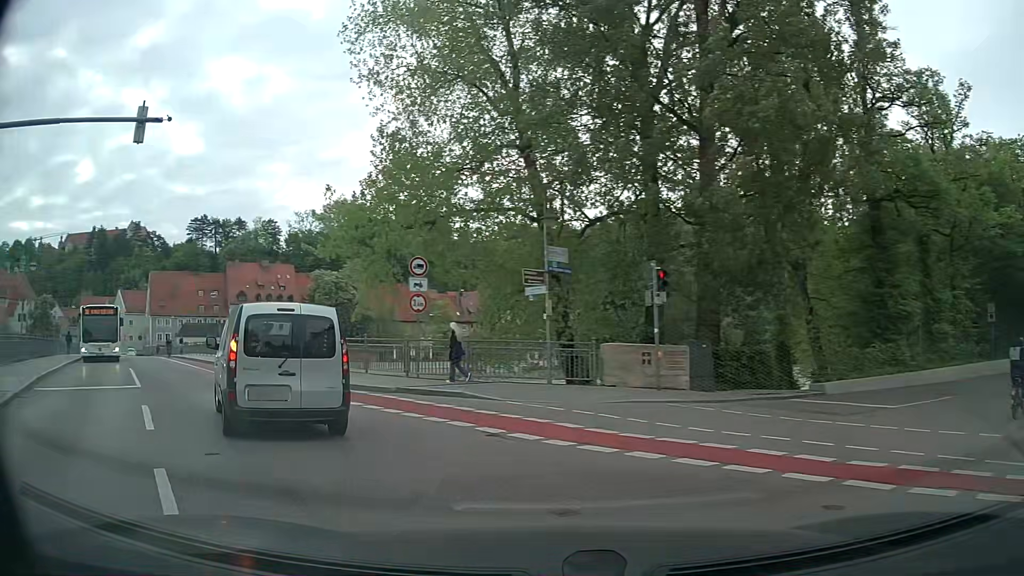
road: residential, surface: asphalt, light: Day
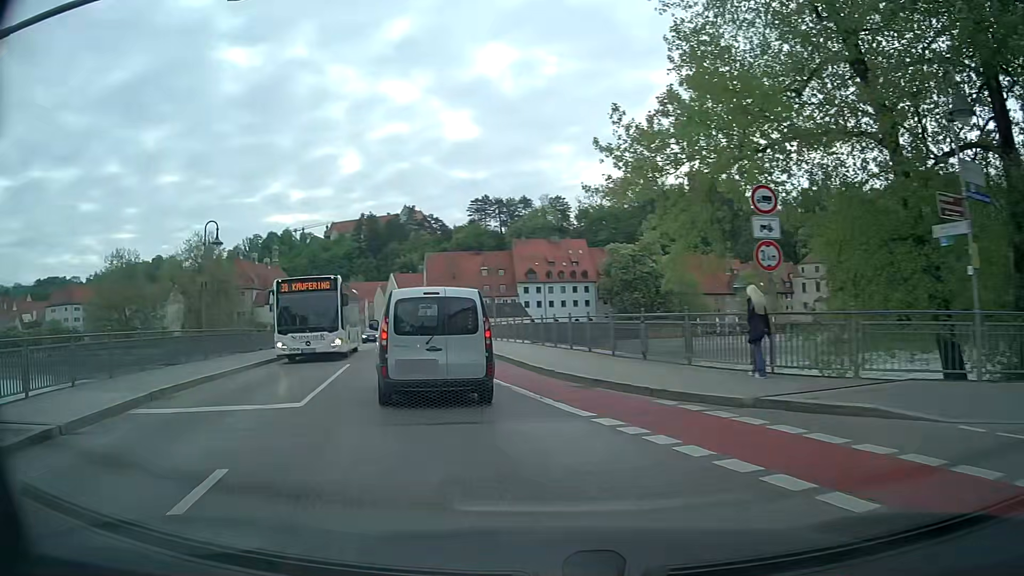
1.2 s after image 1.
(-1.5, +7.3) m; -24°
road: secondary
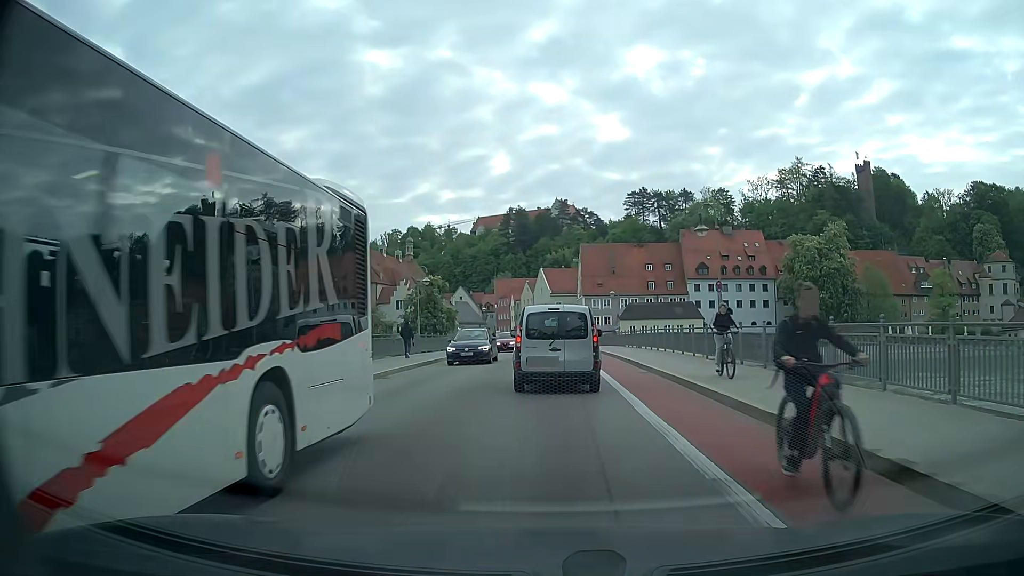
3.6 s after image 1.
(-3.9, +18.8) m; -15°
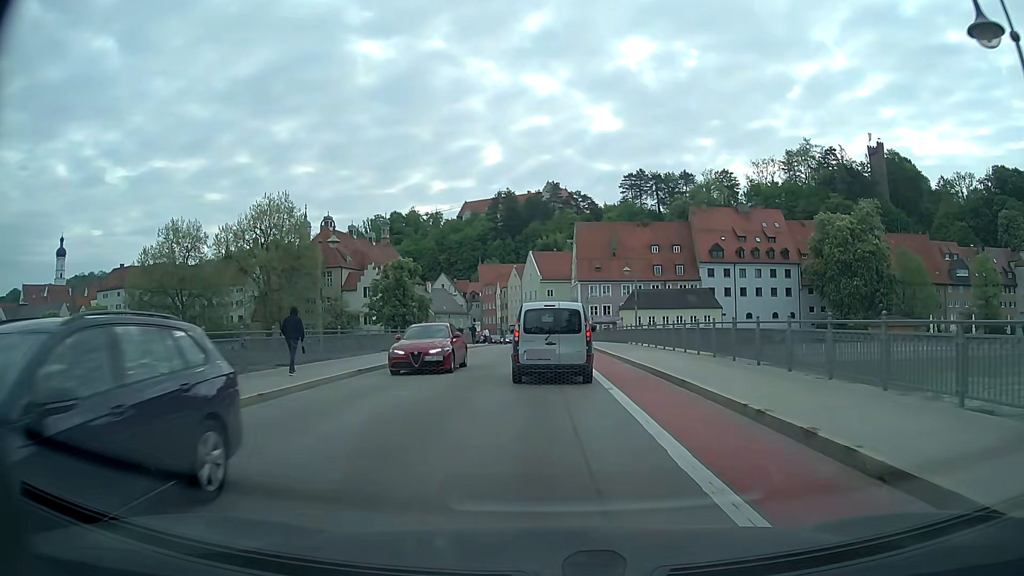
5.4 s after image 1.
(+0.3, +16.4) m; +1°
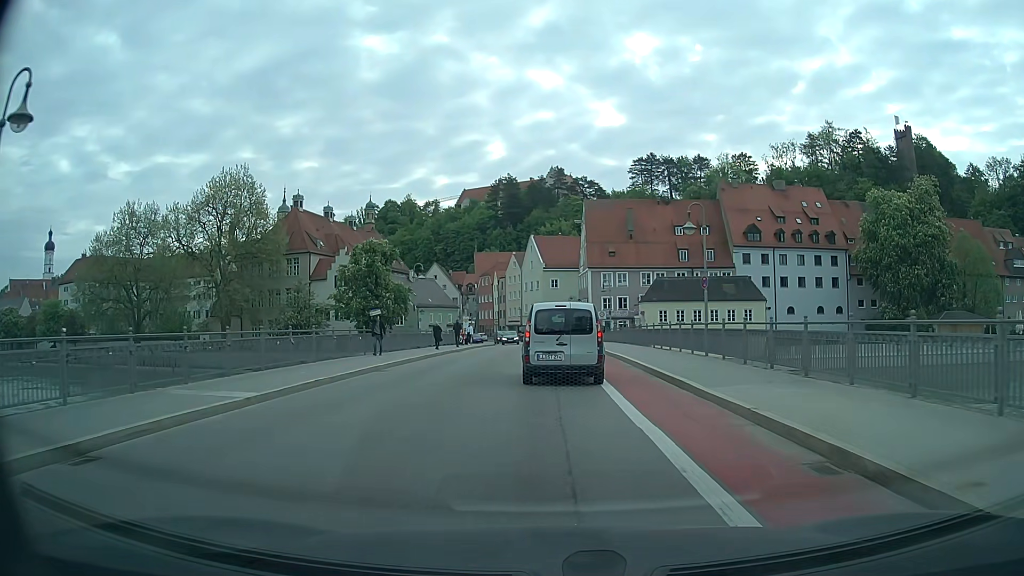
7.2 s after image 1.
(0.0, +16.7) m; 0°
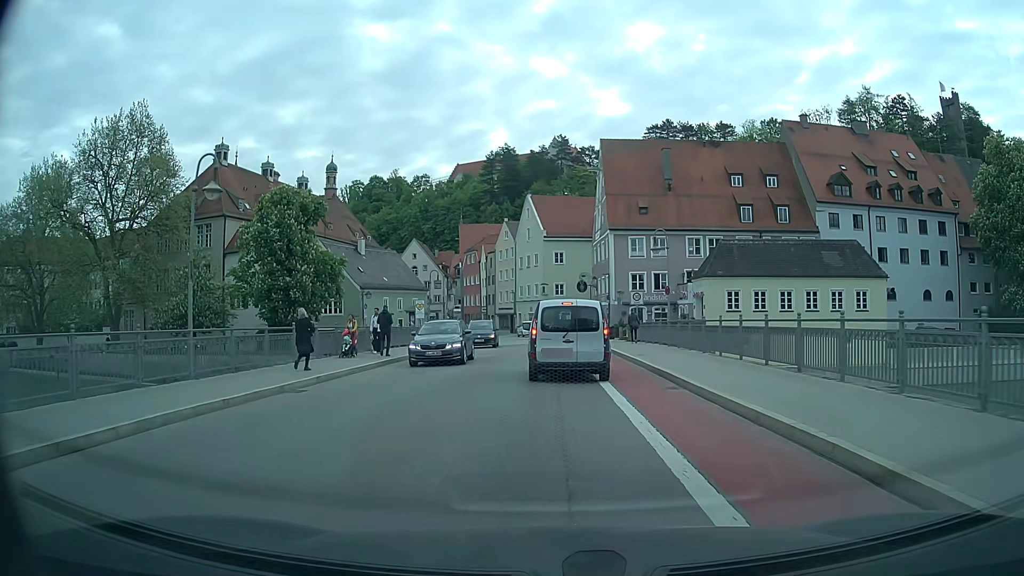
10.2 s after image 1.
(-0.1, +26.6) m; 0°
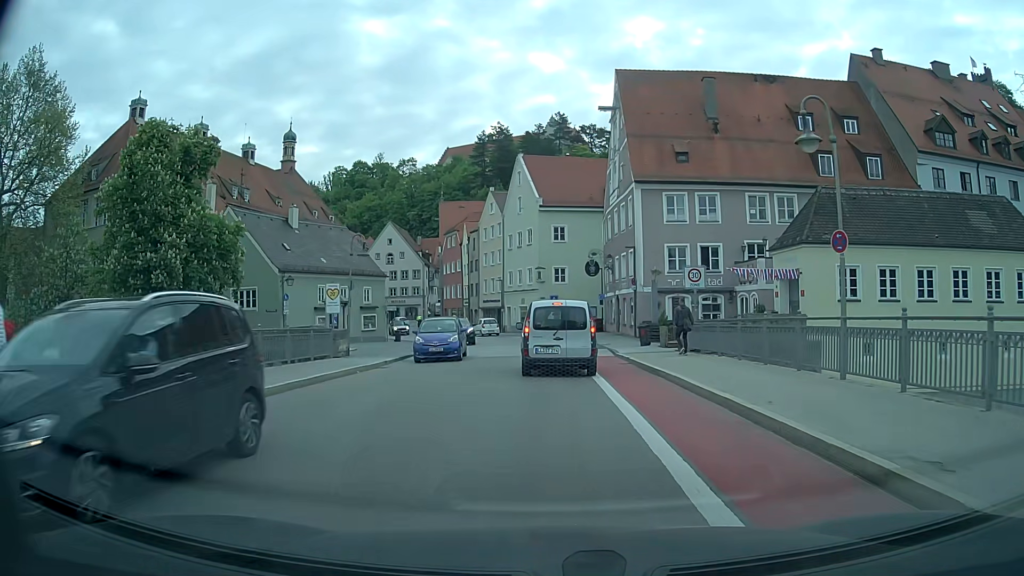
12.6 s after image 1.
(0.0, +18.0) m; 0°
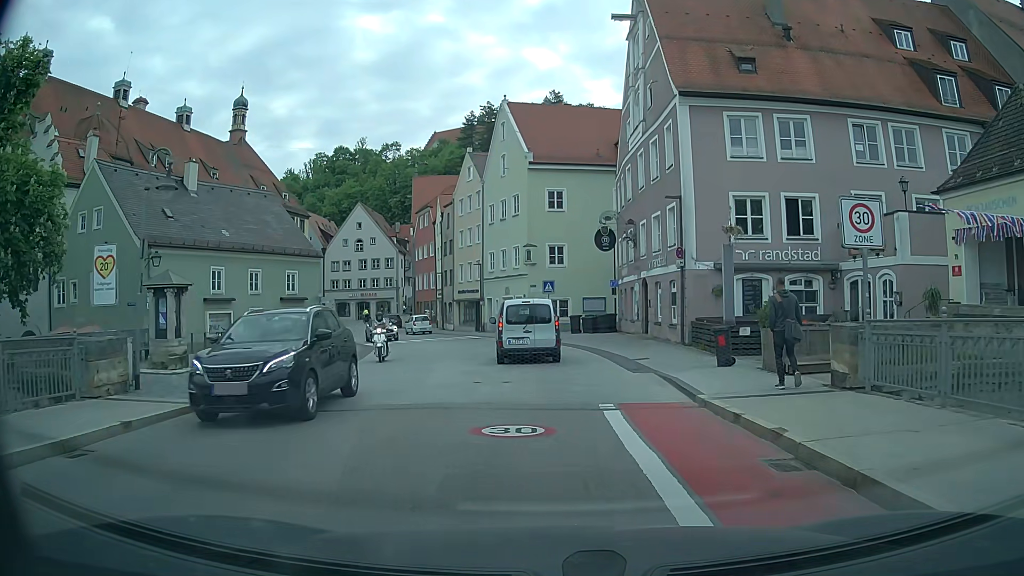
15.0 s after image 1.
(+0.1, +14.9) m; 0°
